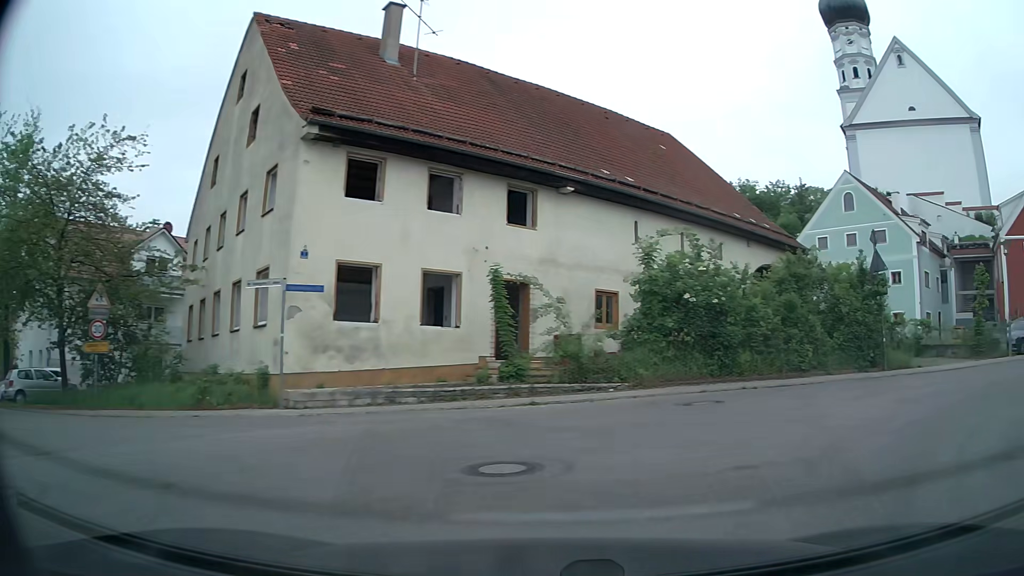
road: tertiary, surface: asphalt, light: Day
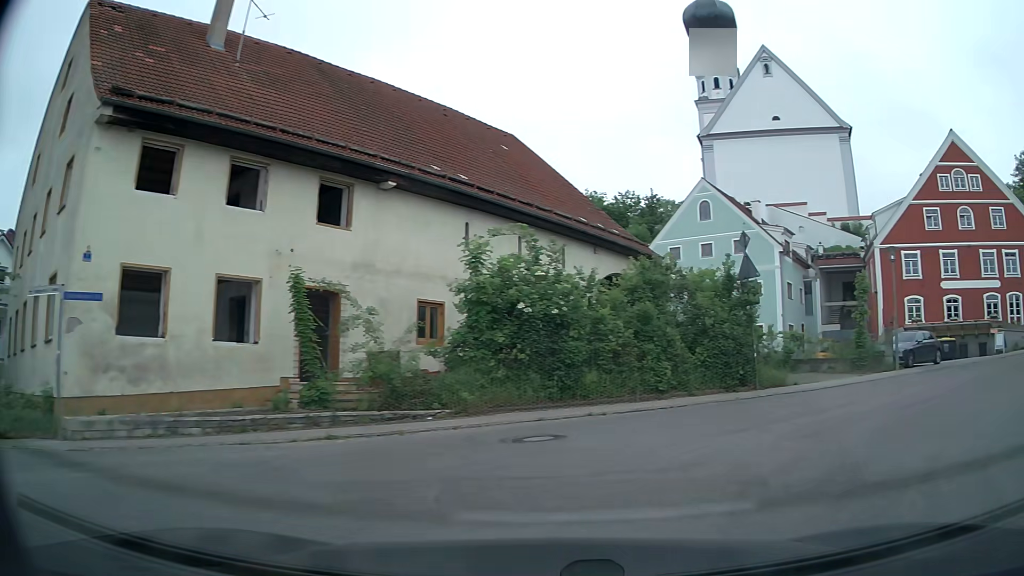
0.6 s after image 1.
(+0.3, +2.6) m; +11°
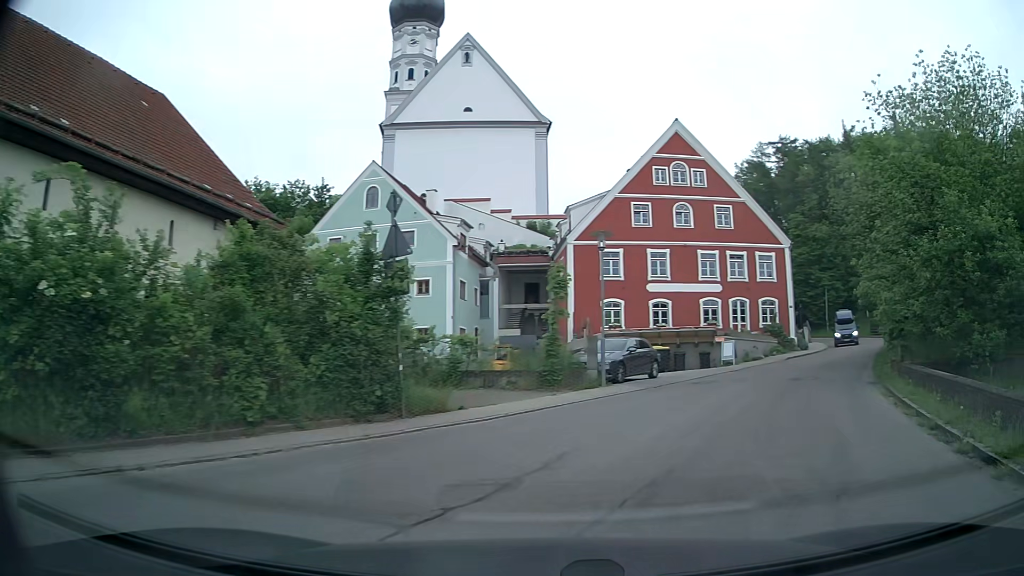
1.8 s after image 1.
(+1.5, +5.6) m; +29°
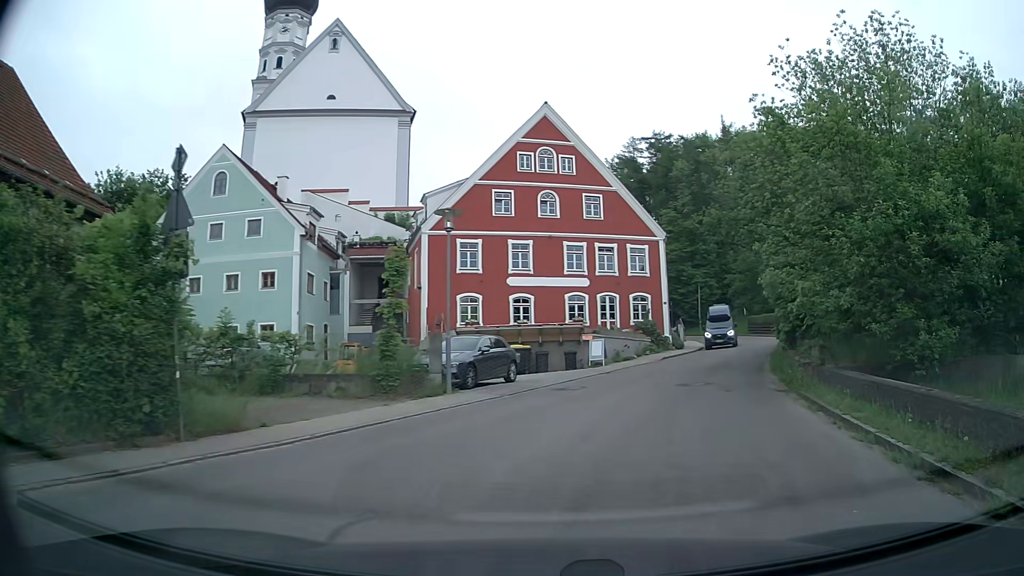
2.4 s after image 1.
(+0.4, +3.2) m; +11°
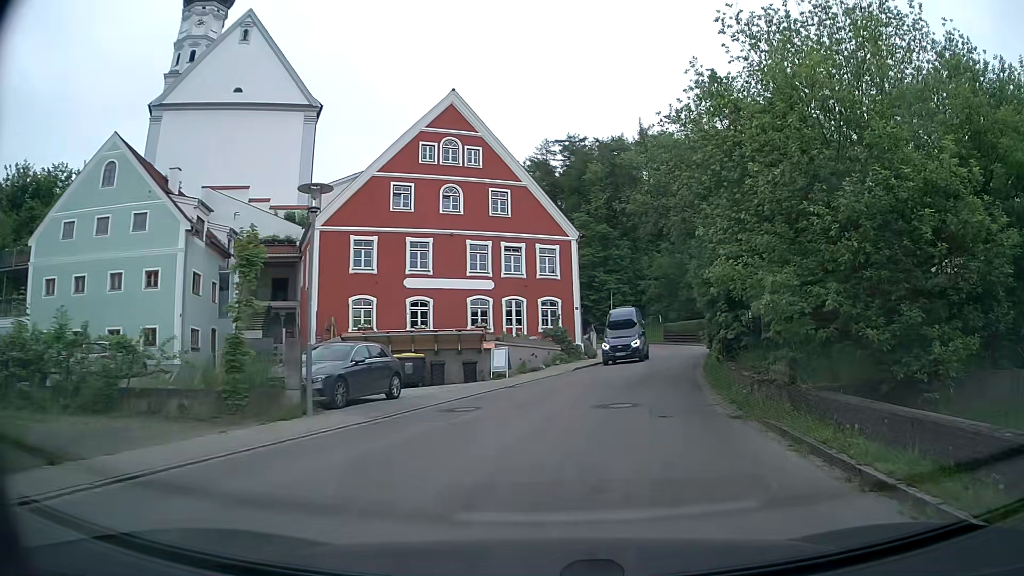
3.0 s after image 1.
(+0.3, +3.4) m; +8°
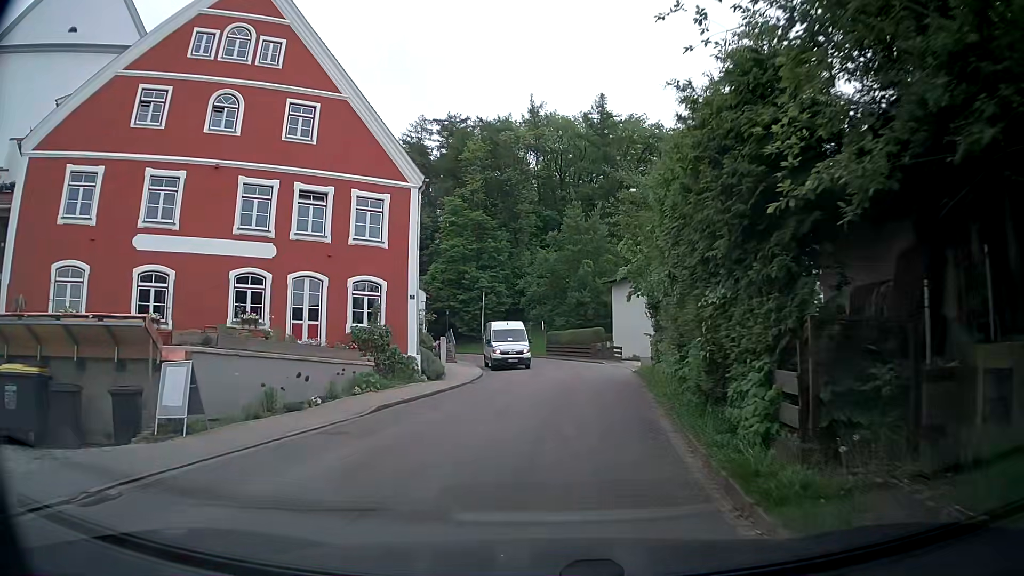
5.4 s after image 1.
(+2.1, +15.0) m; +10°
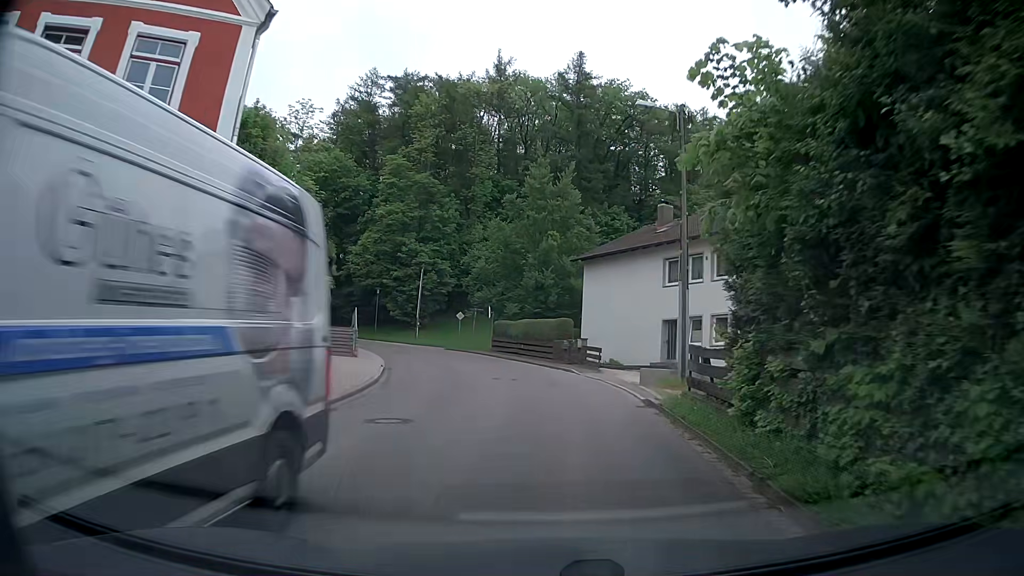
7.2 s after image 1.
(+0.4, +12.8) m; +5°
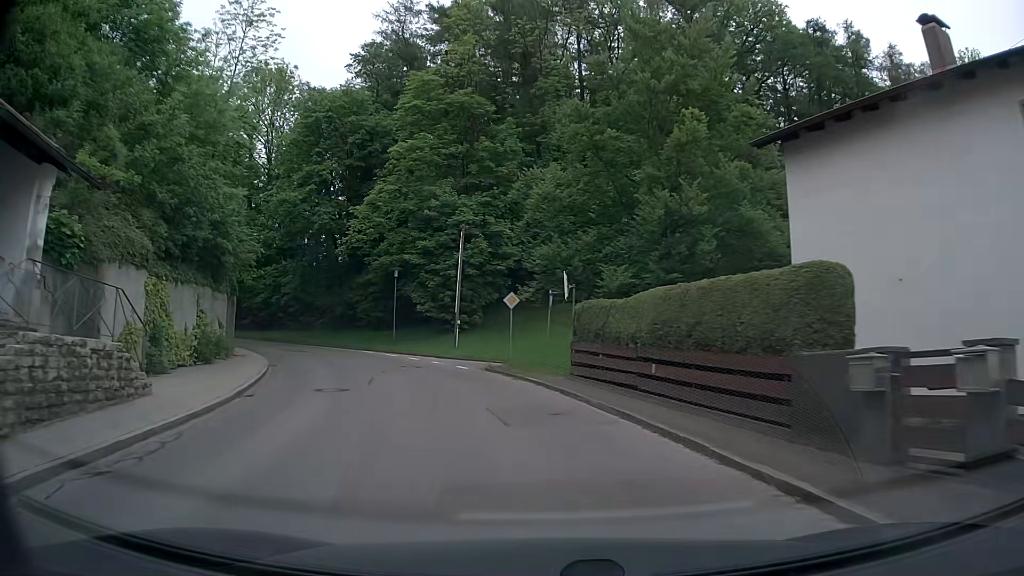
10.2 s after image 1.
(-1.2, +23.7) m; -9°
(-1, +10) (-3, +20) (-7, +29) (-12, +37) (-20, +44) (-27, +51) (-35, +57) (-43, +63) (-51, +69) (-59, +75) m
